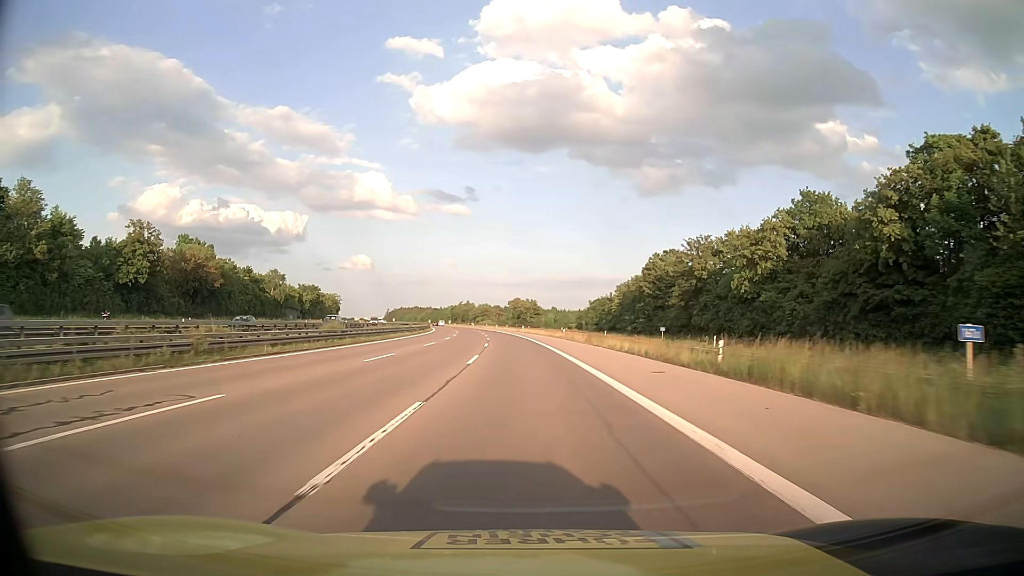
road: motorway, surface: asphalt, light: Day
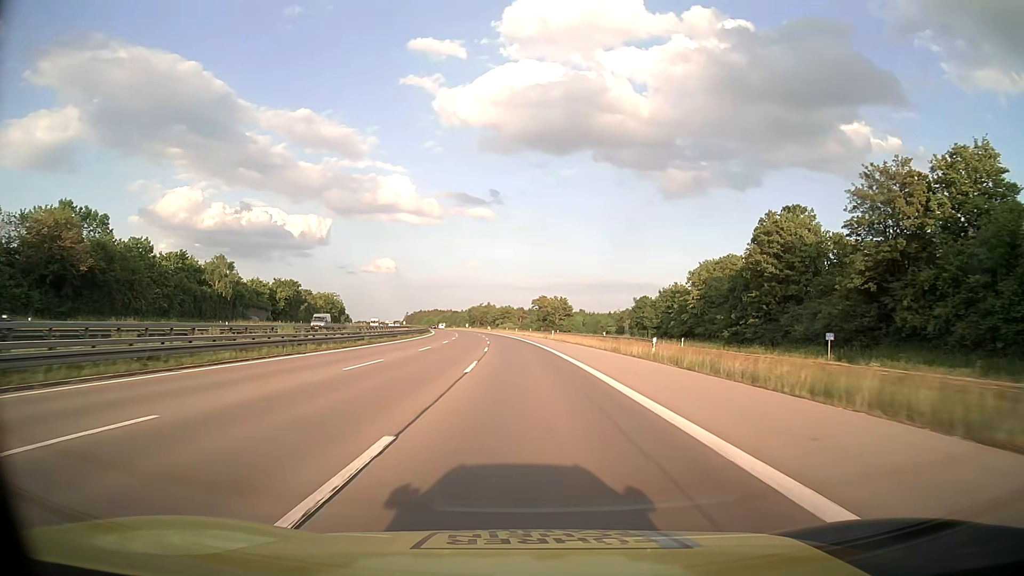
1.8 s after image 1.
(-0.8, +39.5) m; -2°
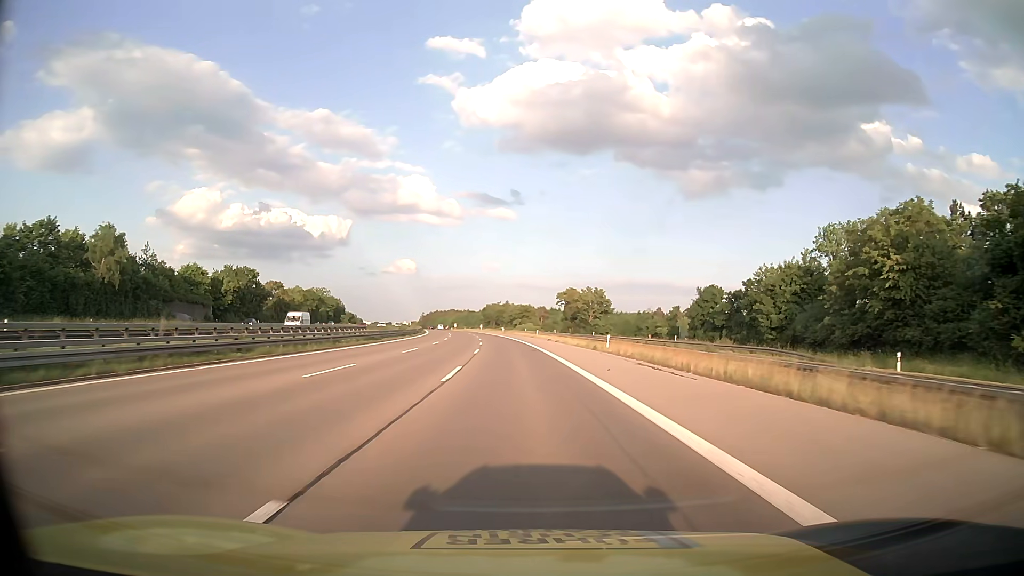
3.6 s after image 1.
(-0.5, +39.6) m; -2°
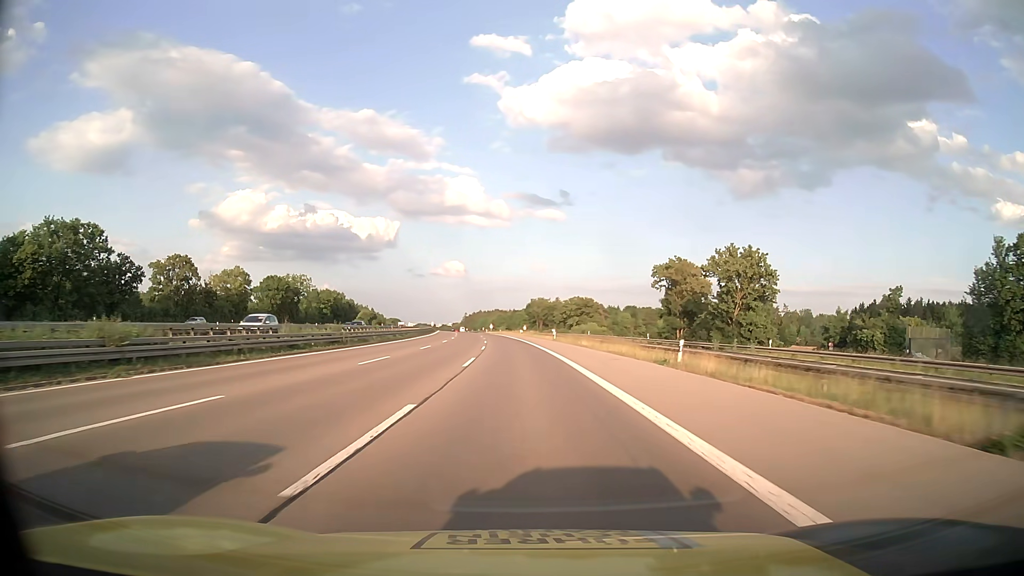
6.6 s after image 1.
(-2.4, +66.0) m; -4°
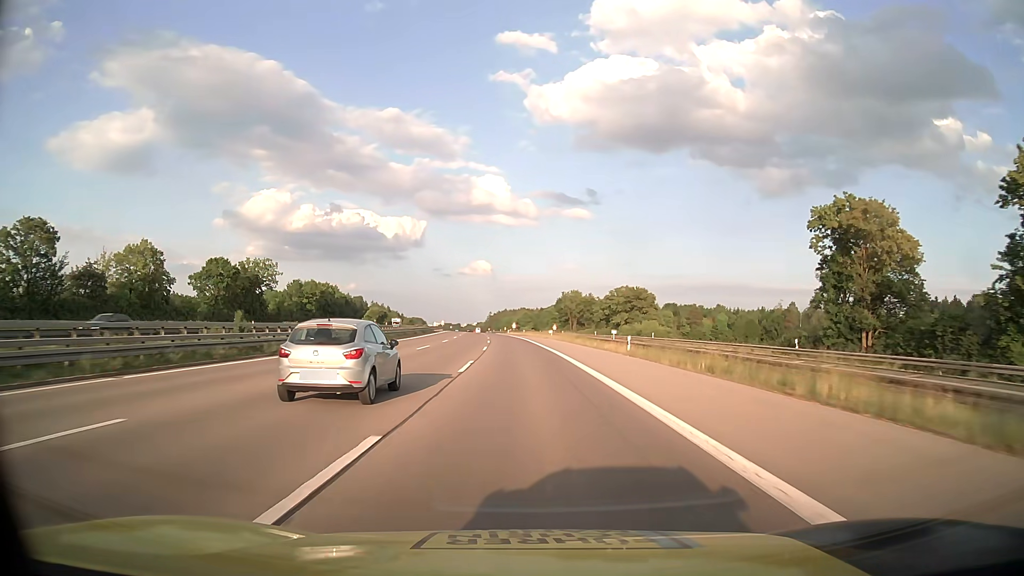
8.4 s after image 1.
(-0.9, +39.7) m; -2°
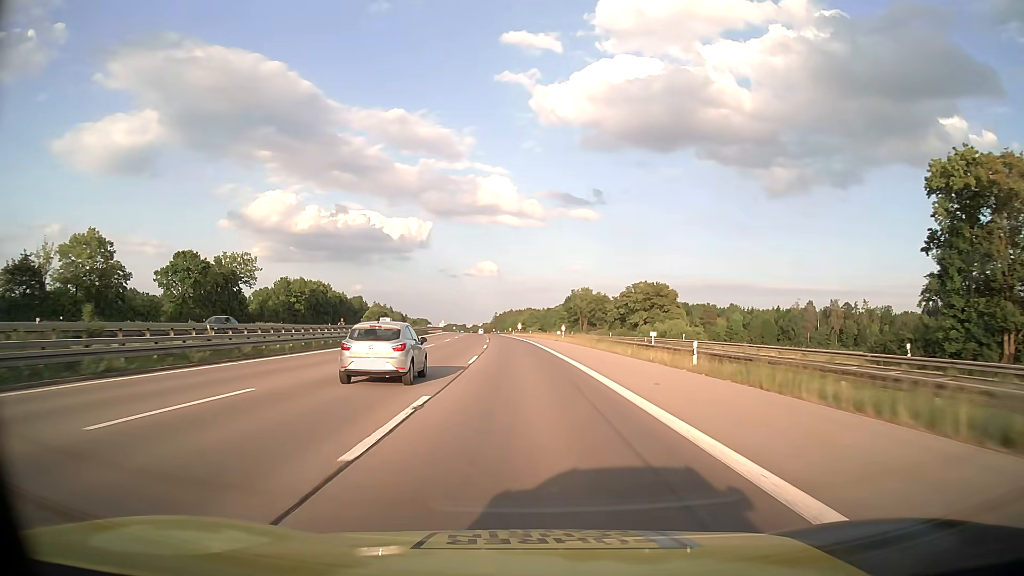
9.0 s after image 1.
(-0.1, +13.2) m; -1°
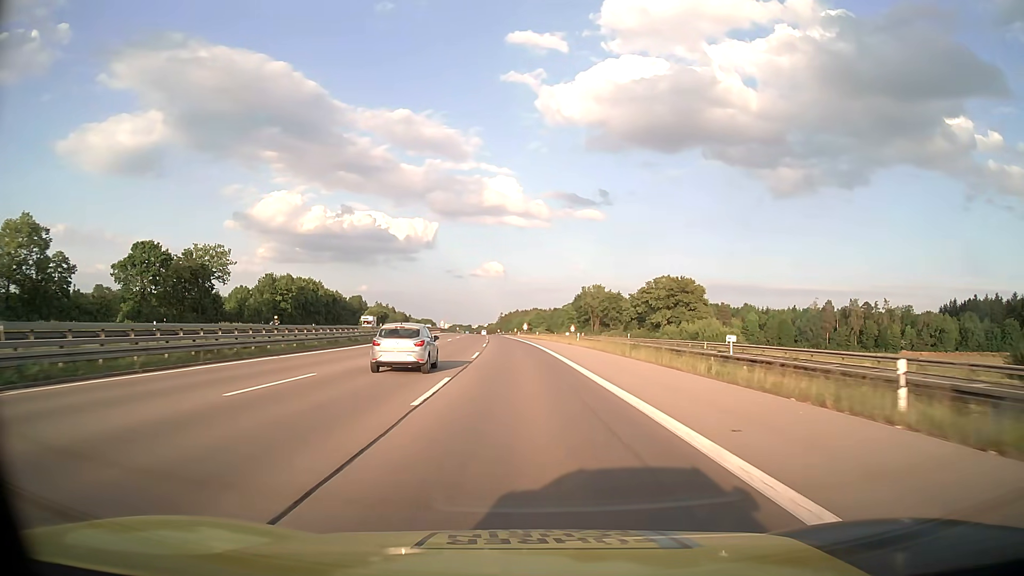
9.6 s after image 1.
(0.0, +13.3) m; 0°
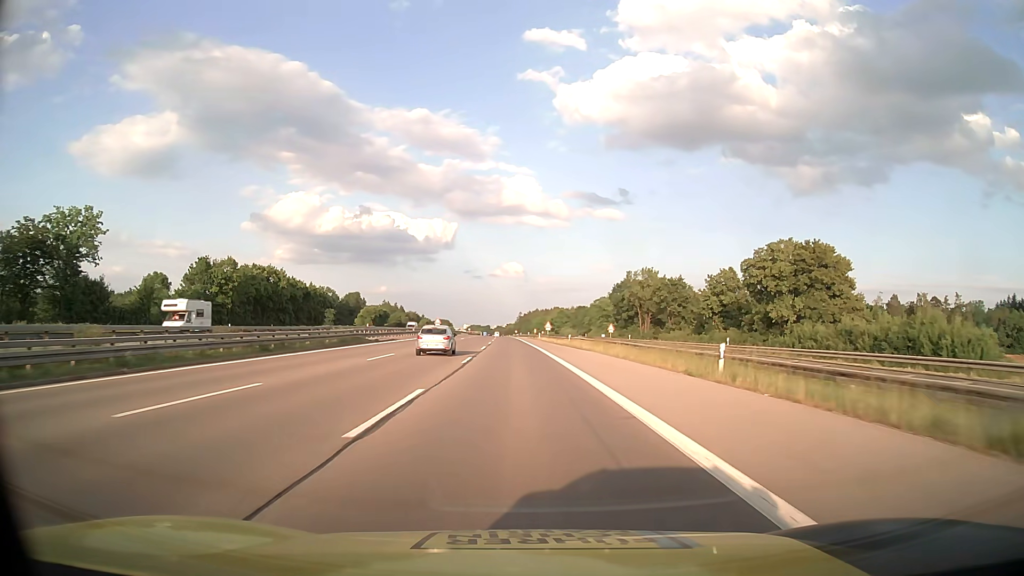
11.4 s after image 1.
(-0.5, +39.7) m; -2°
(0, +10) (0, +20) (0, +30) (-1, +40) (-1, +50) (-1, +60) (-1, +70) (-2, +80) (-2, +90) (-2, +100) m
